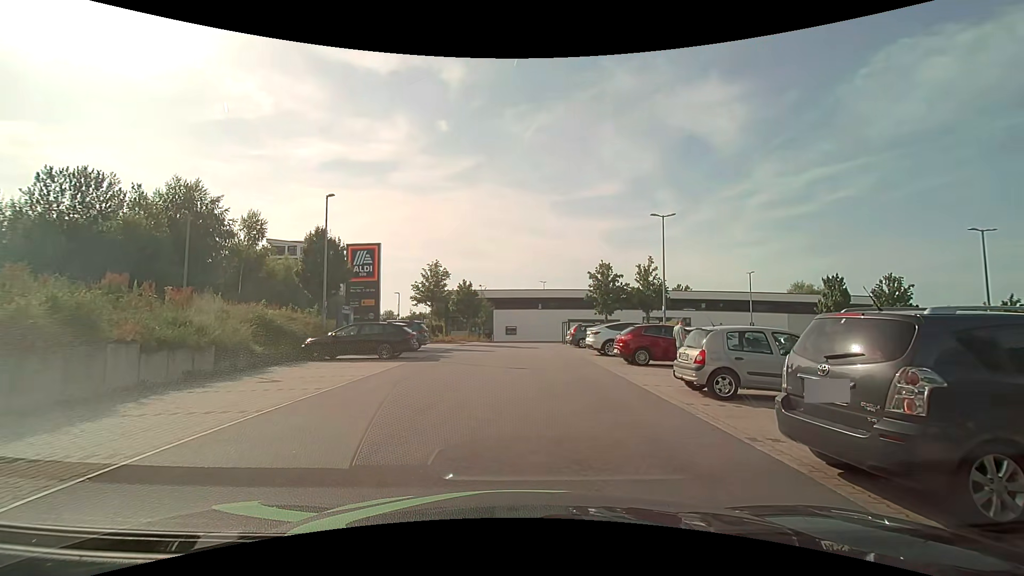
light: Day
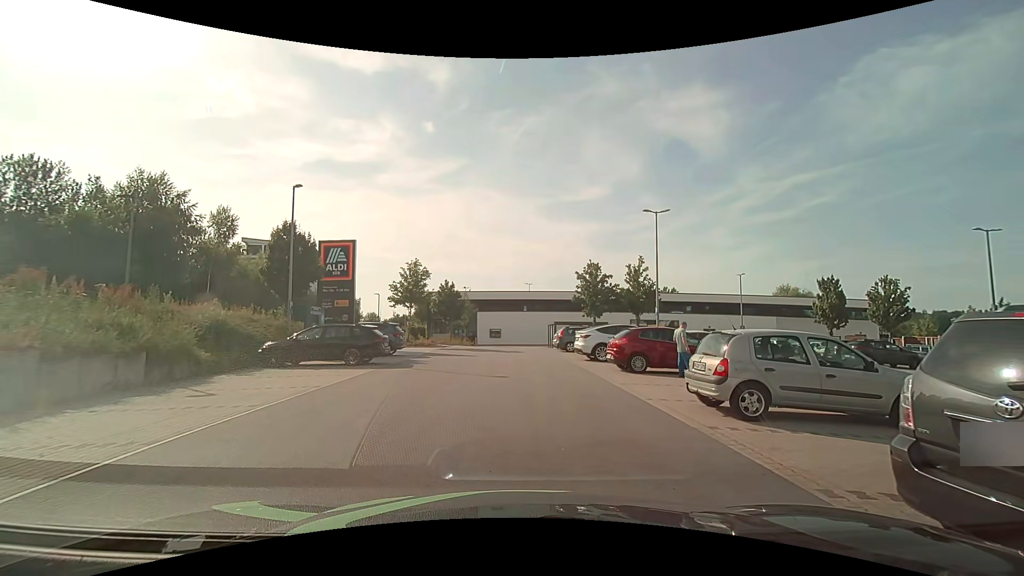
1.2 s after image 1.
(+0.1, +1.9) m; +3°
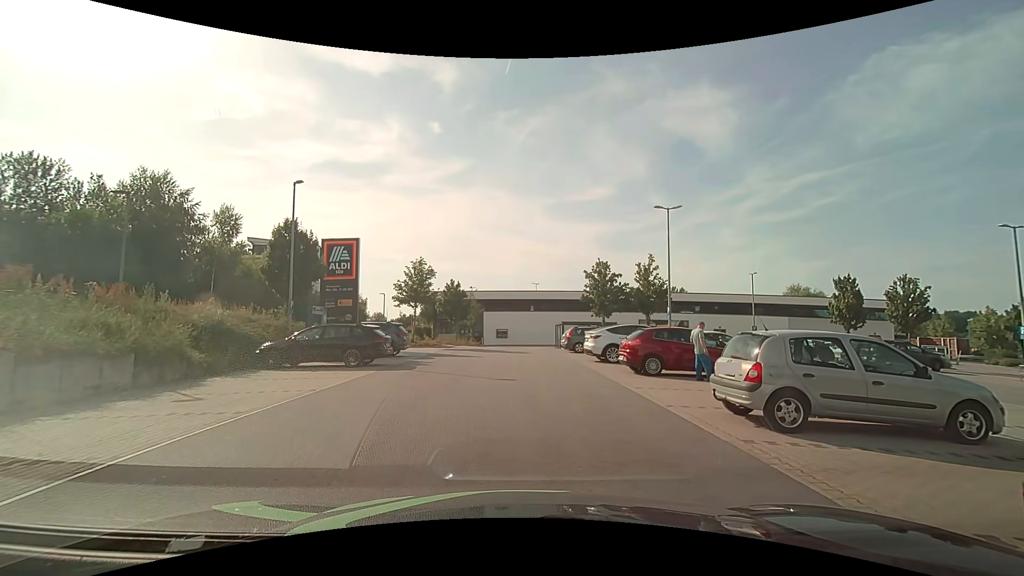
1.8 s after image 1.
(0.0, +0.8) m; 0°
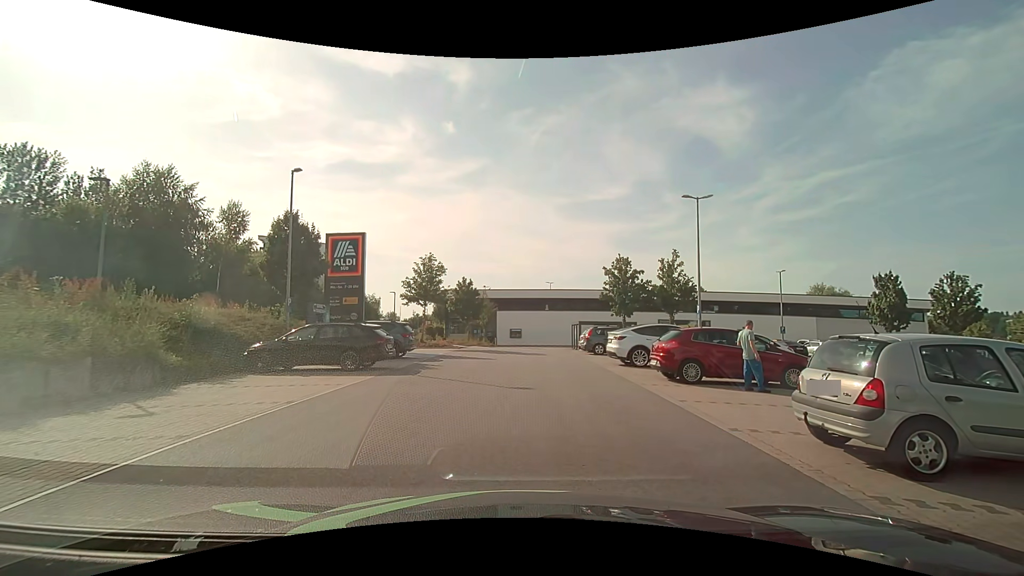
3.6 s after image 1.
(0.0, +1.9) m; 0°
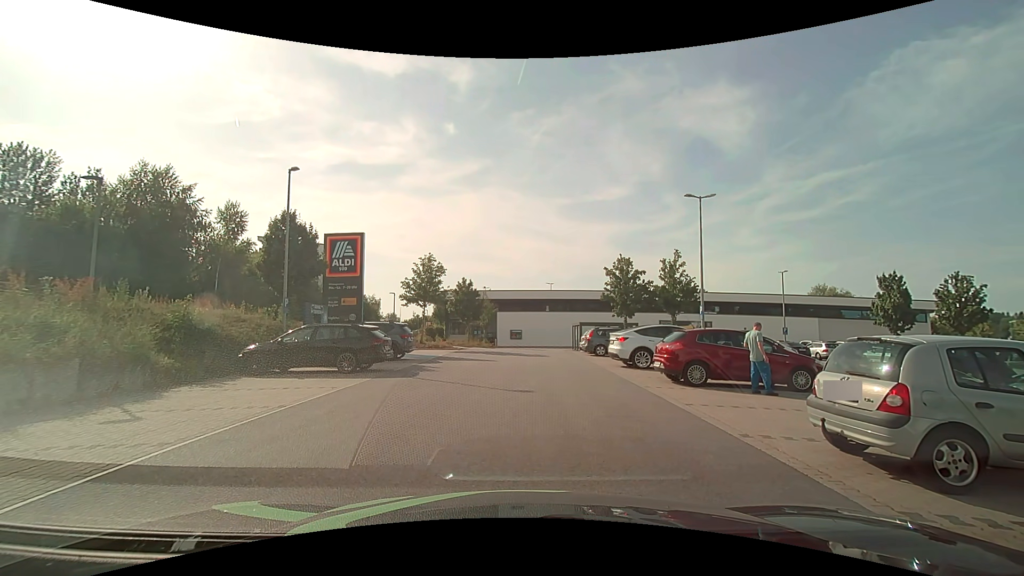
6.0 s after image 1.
(0.0, +0.4) m; 0°
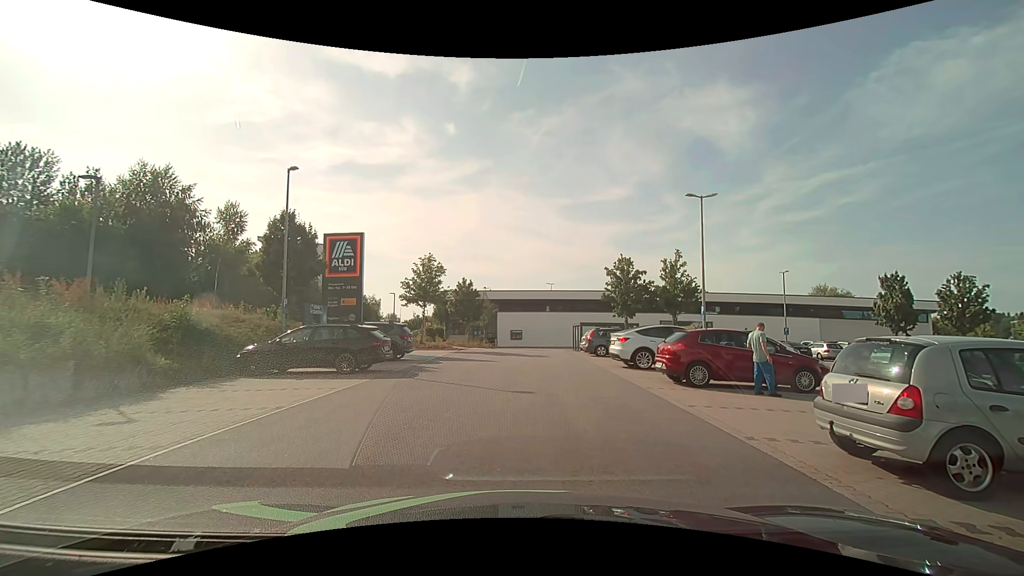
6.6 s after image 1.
(0.0, +0.1) m; 0°
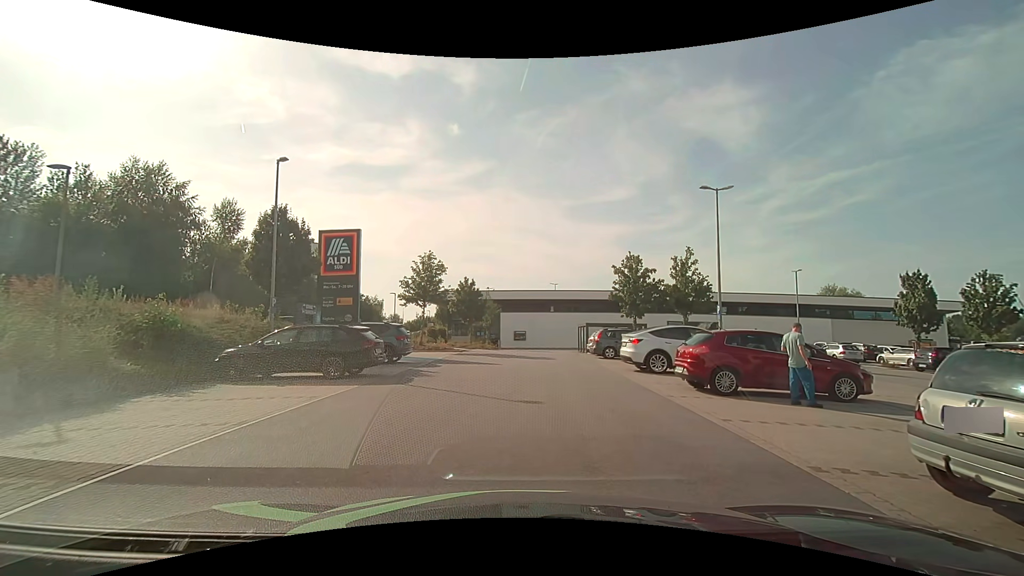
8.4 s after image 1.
(0.0, +1.3) m; 0°
